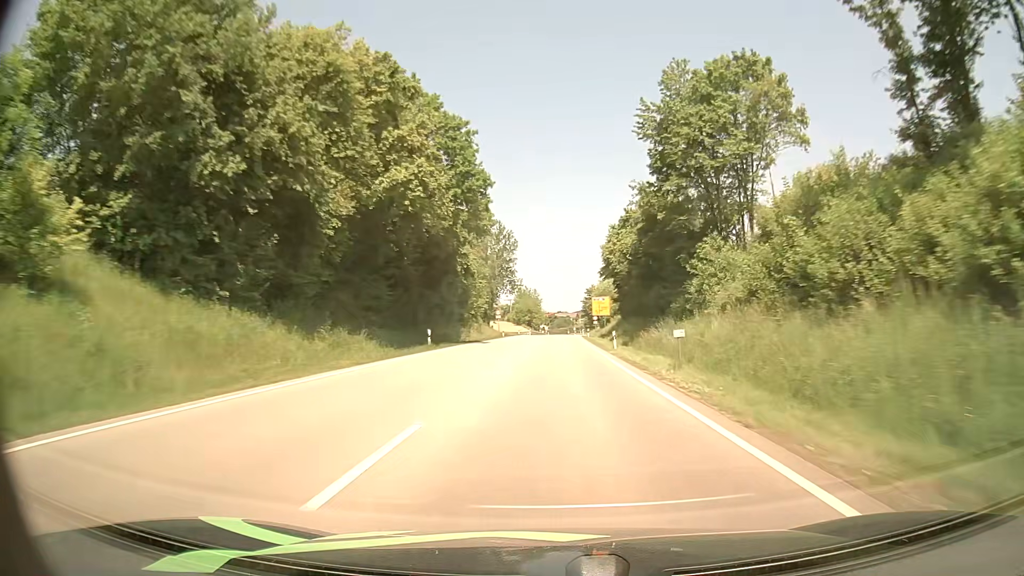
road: primary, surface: asphalt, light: Day
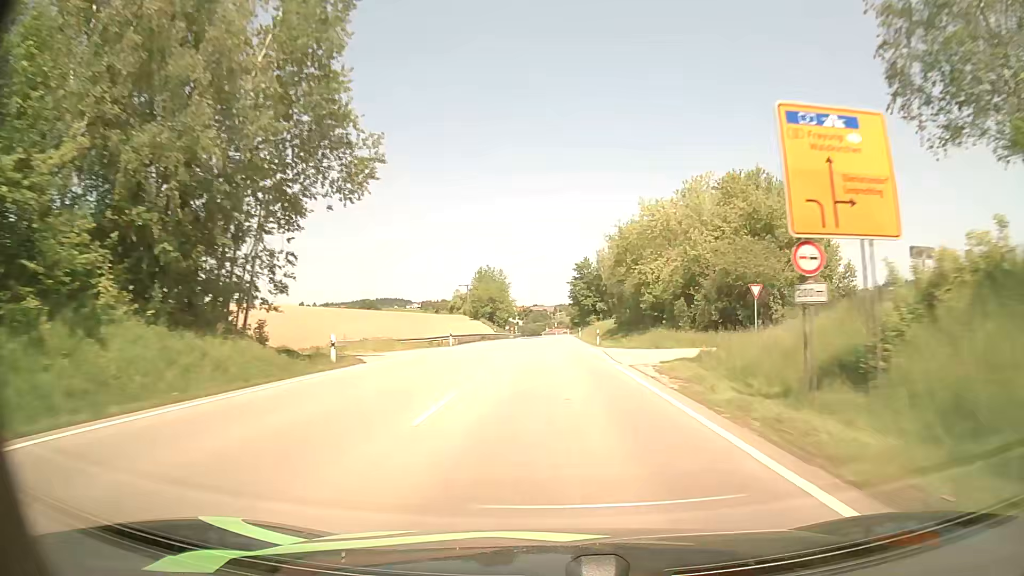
(+1.6, +80.1) m; +2°
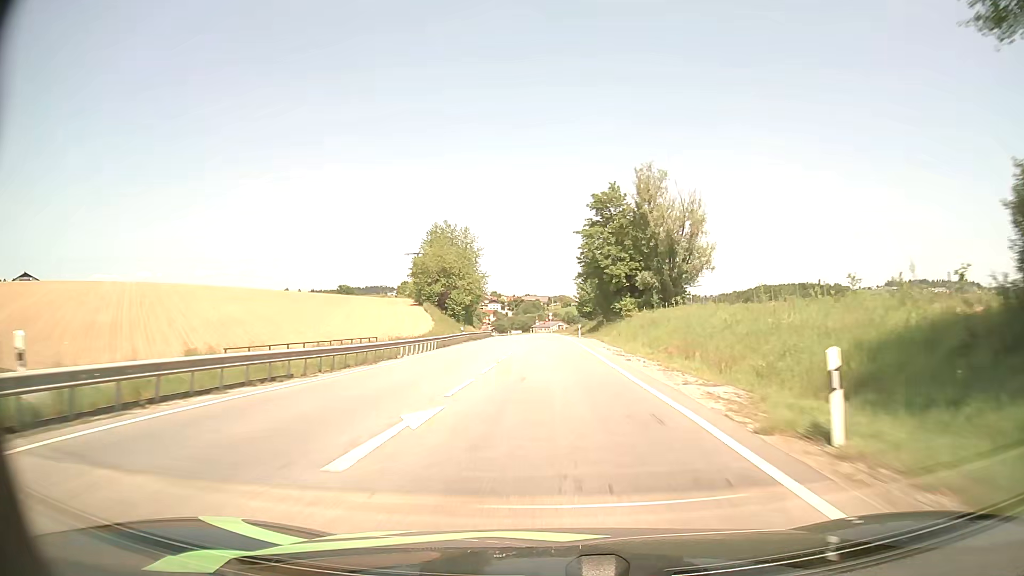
(+0.6, +73.7) m; 0°
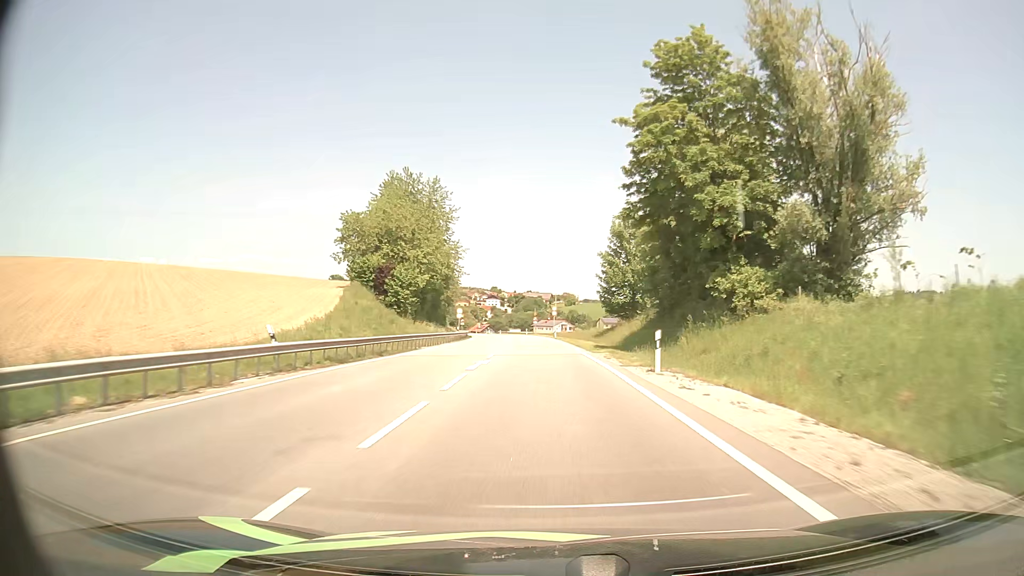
(0.0, +41.6) m; 0°
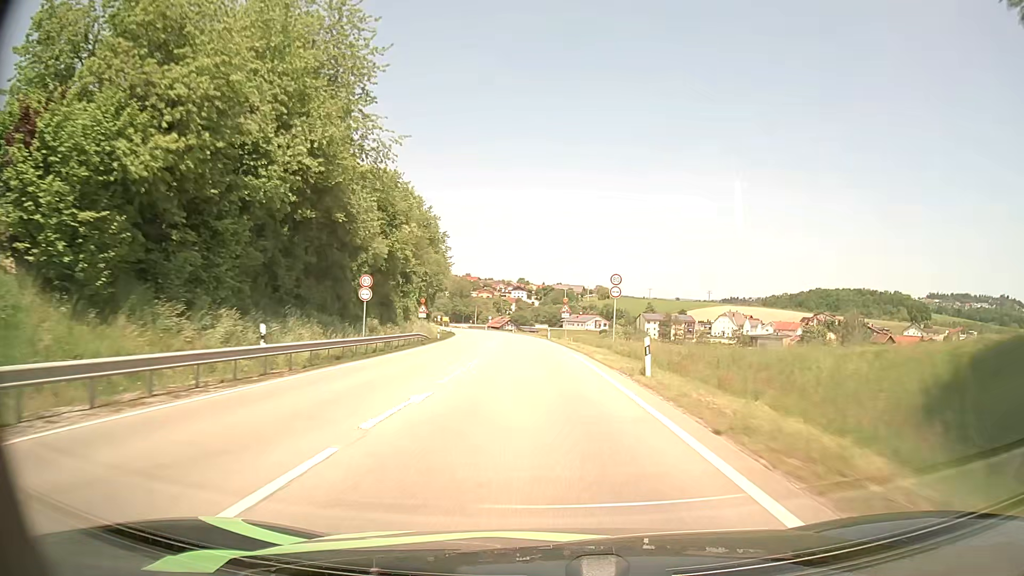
(-1.0, +52.5) m; -3°
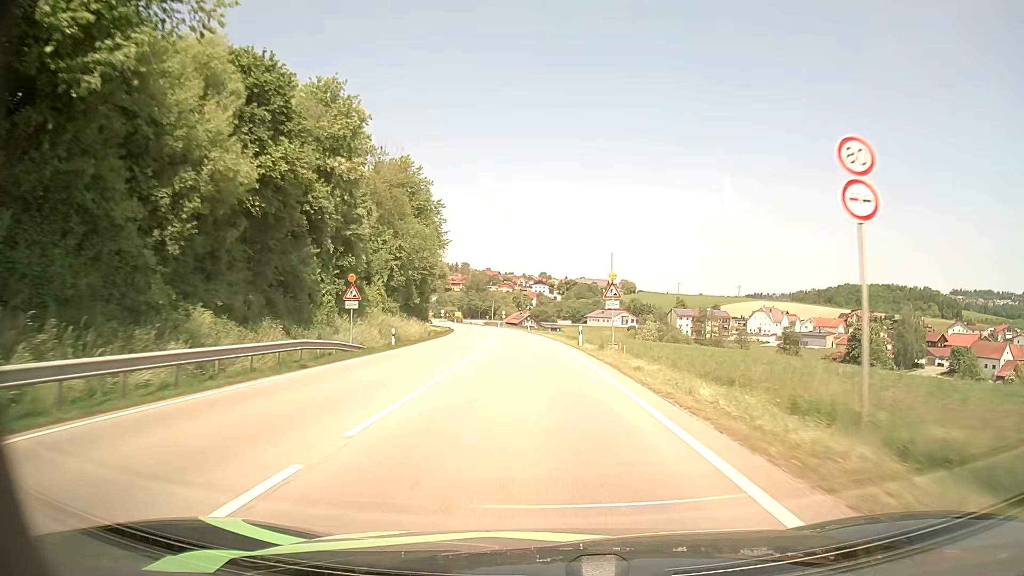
(-0.4, +25.0) m; -2°
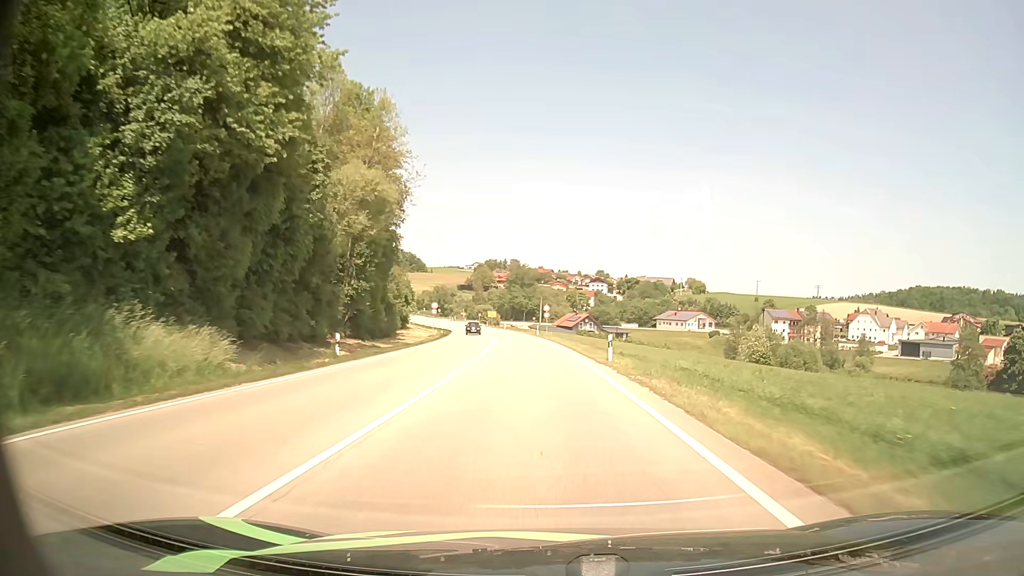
(-2.5, +58.8) m; -5°
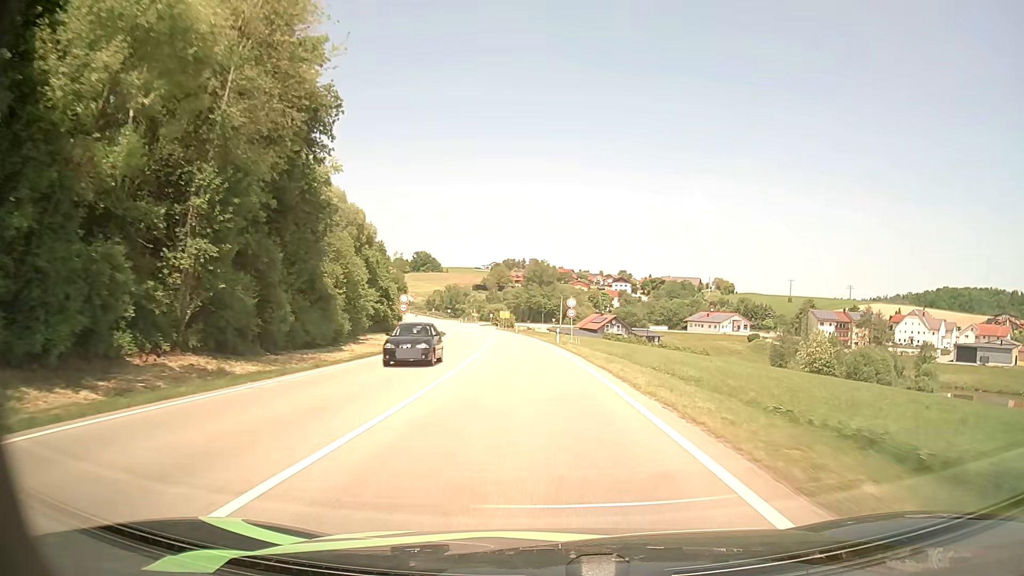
(-0.3, +23.6) m; -2°
(0, +10) (0, +20) (-1, +30) (-1, +40) (-2, +50) (-3, +60) (-4, +70) (-5, +80) (-6, +90) (-8, +100) m
